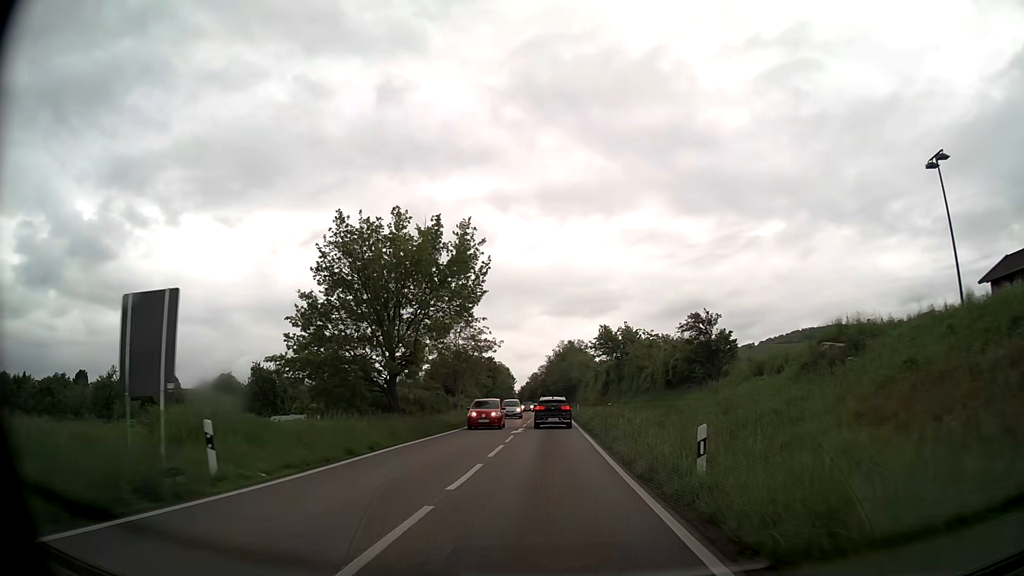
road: primary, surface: asphalt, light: Day
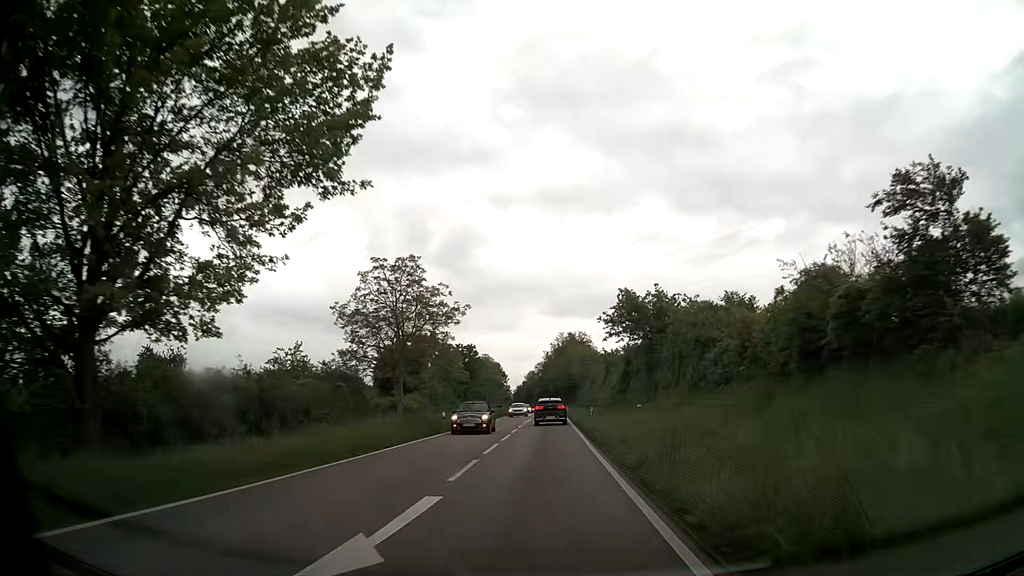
(0.0, +24.2) m; 0°
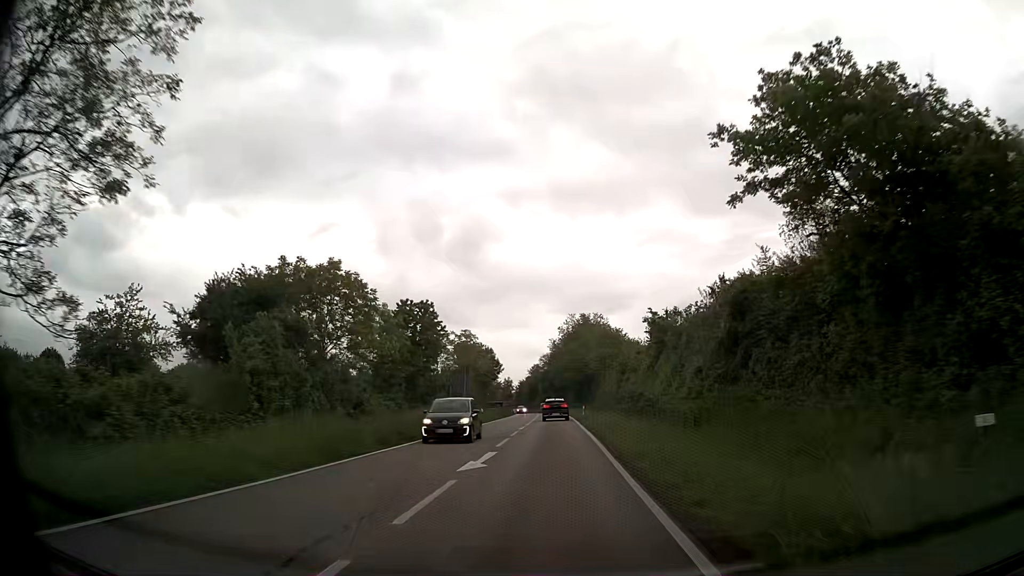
(-0.2, +34.2) m; -1°
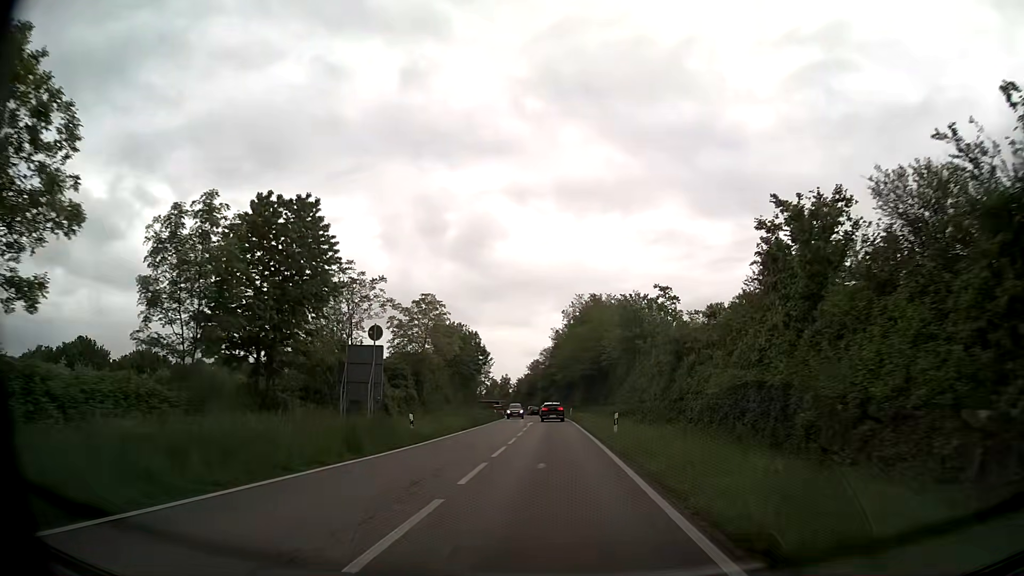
(+0.1, +26.4) m; 0°
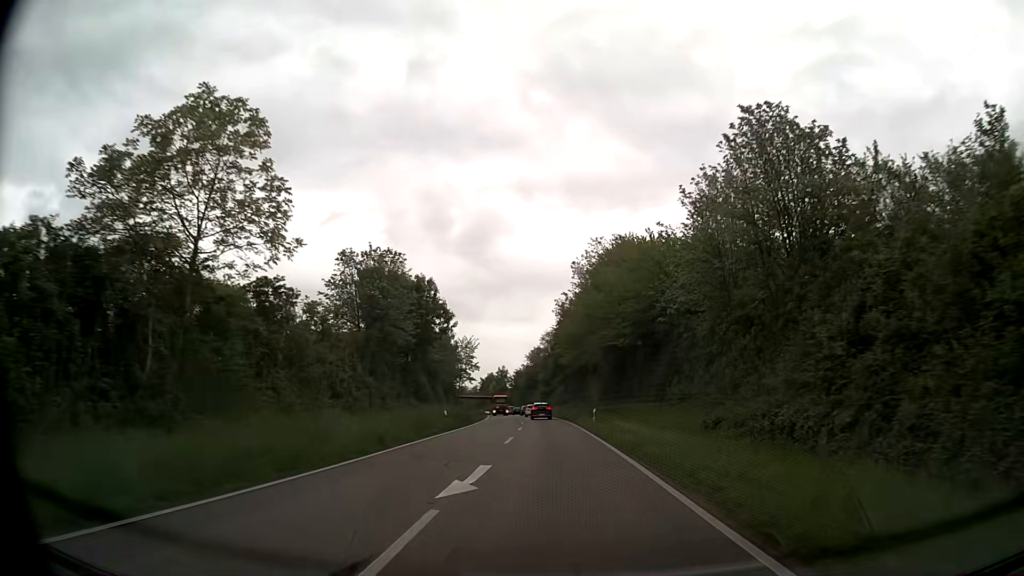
(-0.3, +37.3) m; -1°
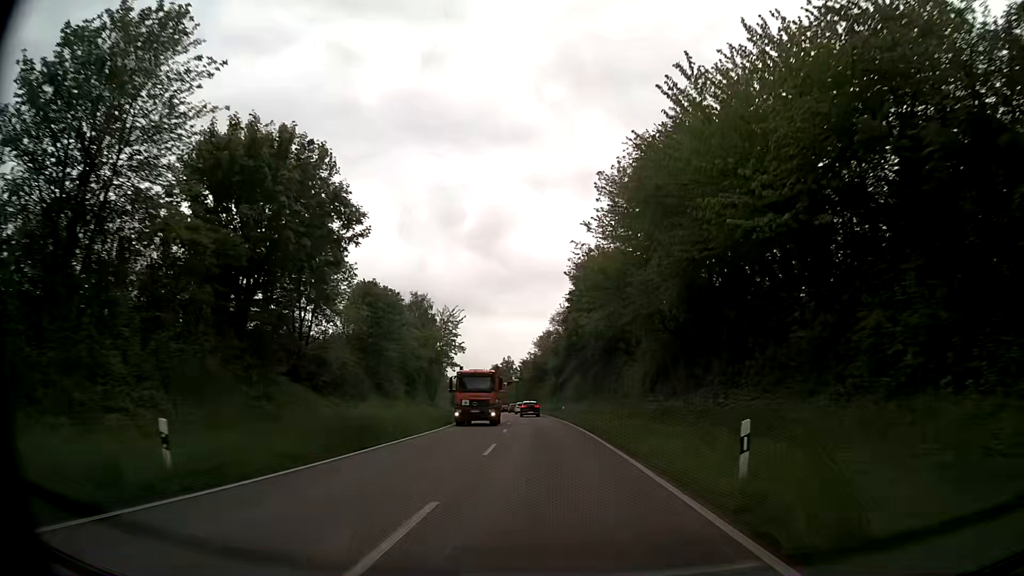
(-0.1, +29.6) m; -1°
(0, +10) (0, +20) (-1, +30) (-1, +40) (-2, +50) (-2, +60) (-3, +70) (-4, +80) (-5, +90) (-6, +100) m
